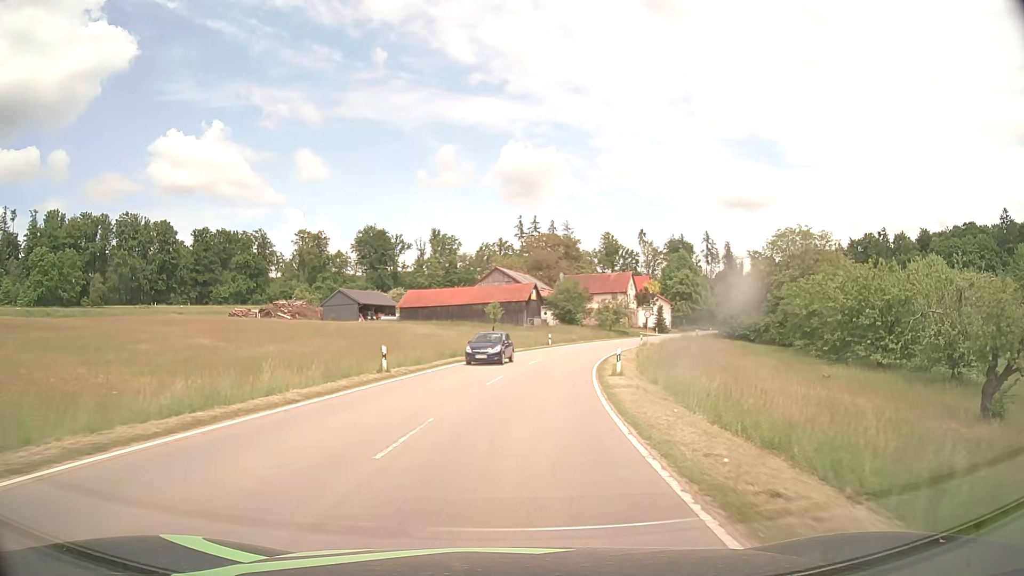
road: tertiary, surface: asphalt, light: Day
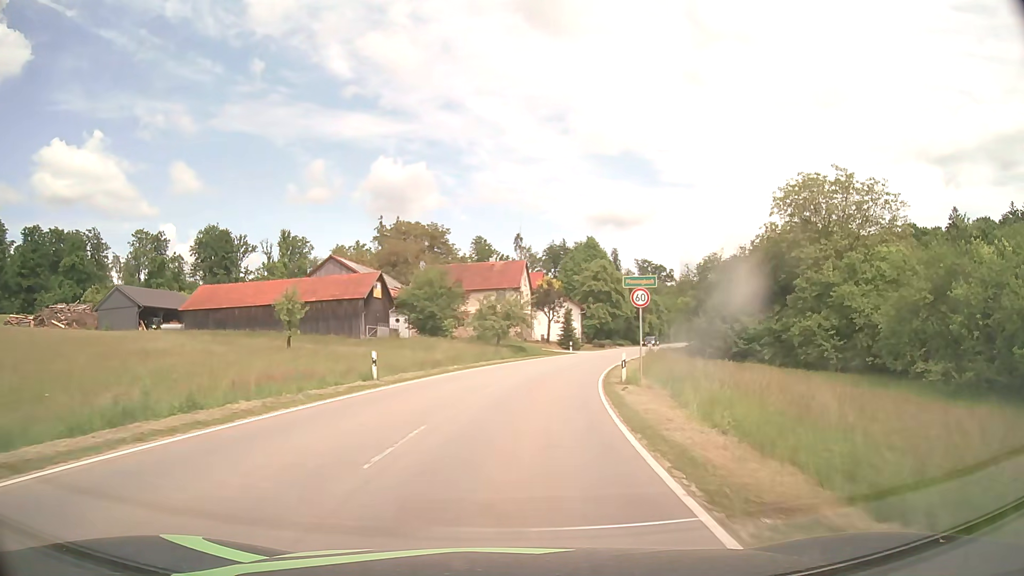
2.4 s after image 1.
(+3.5, +36.1) m; +11°
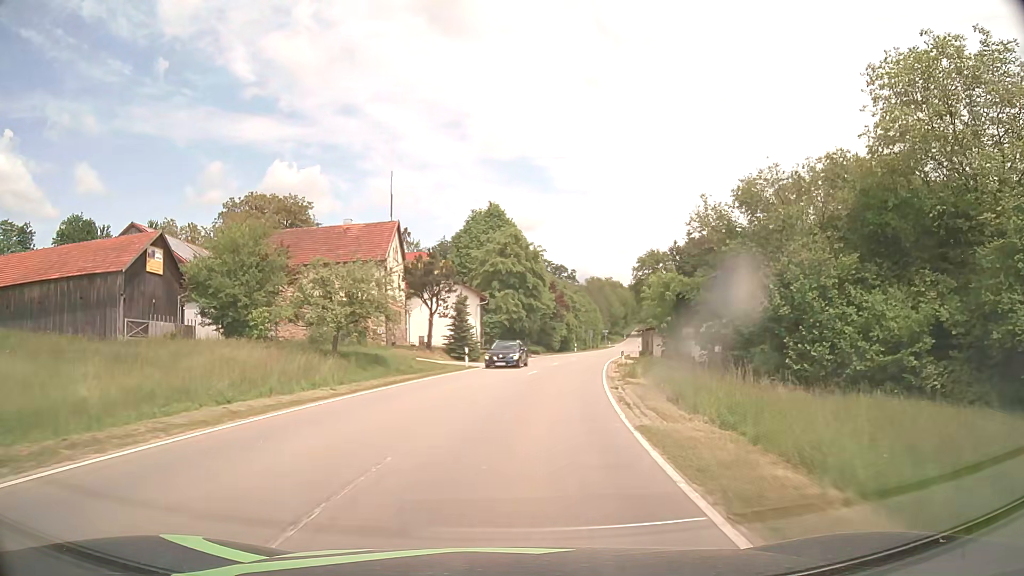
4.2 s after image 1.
(+2.2, +27.0) m; +9°
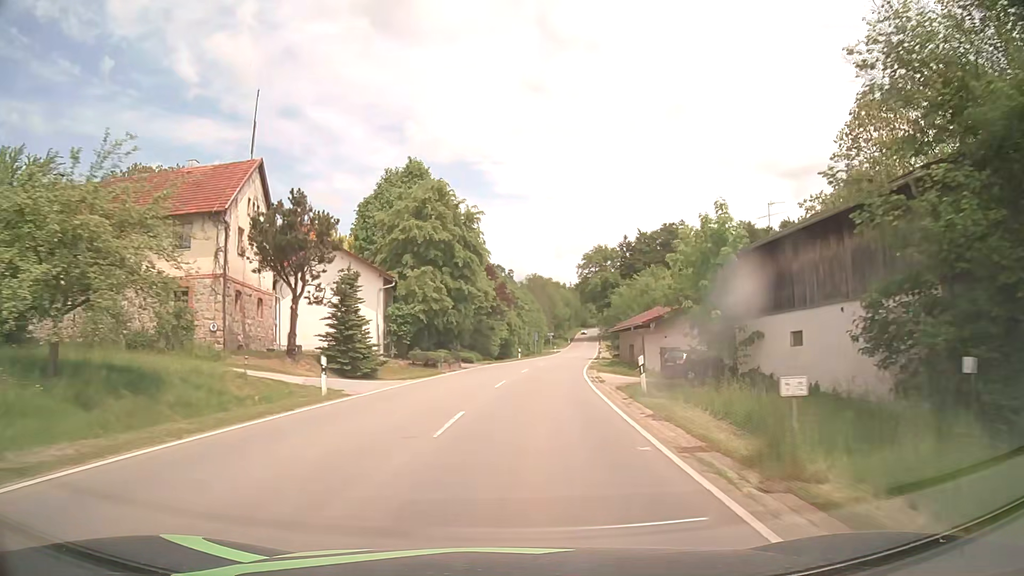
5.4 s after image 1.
(+0.8, +18.1) m; +5°
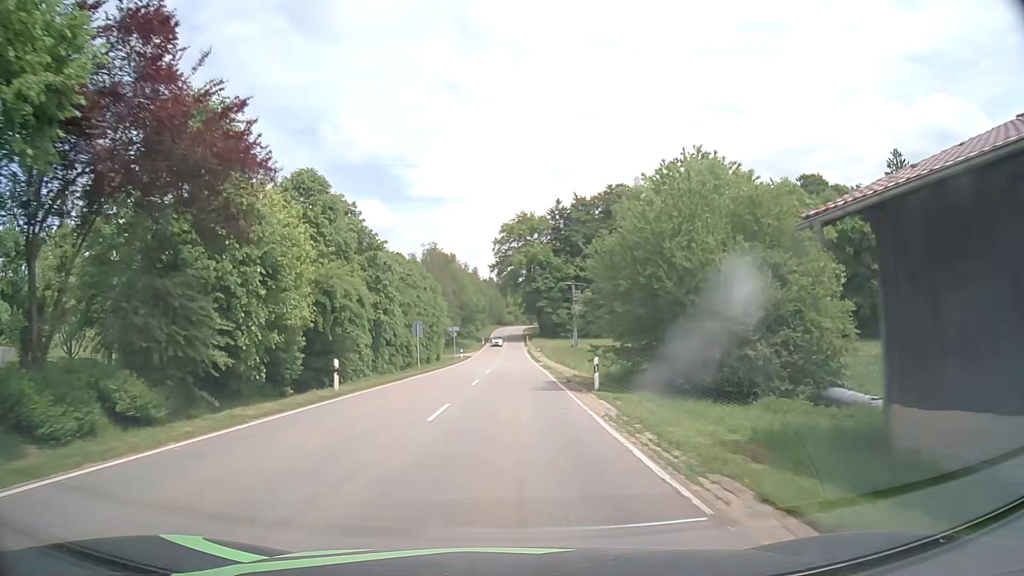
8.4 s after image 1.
(+3.8, +45.2) m; +8°
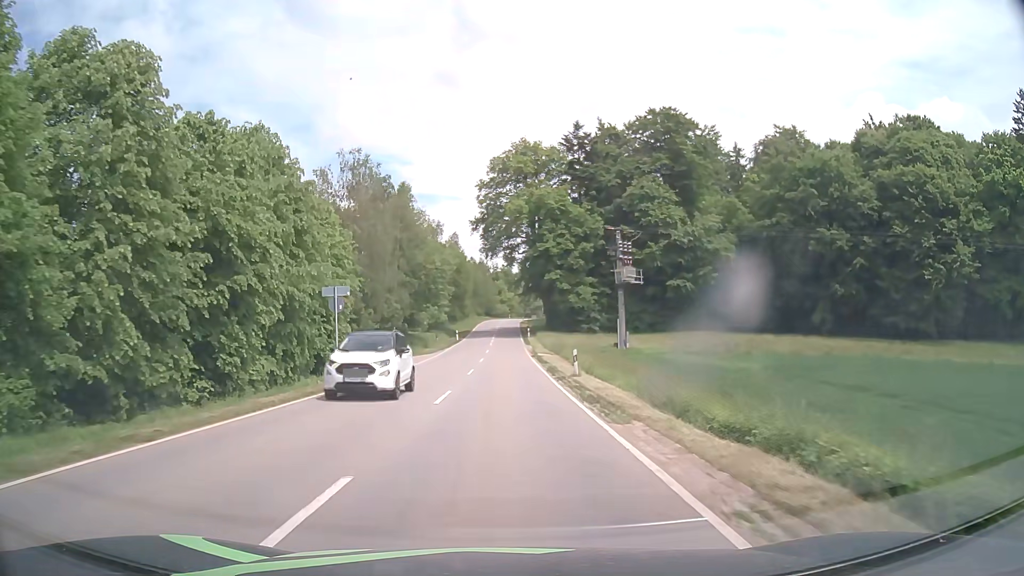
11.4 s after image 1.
(+0.4, +45.7) m; 0°
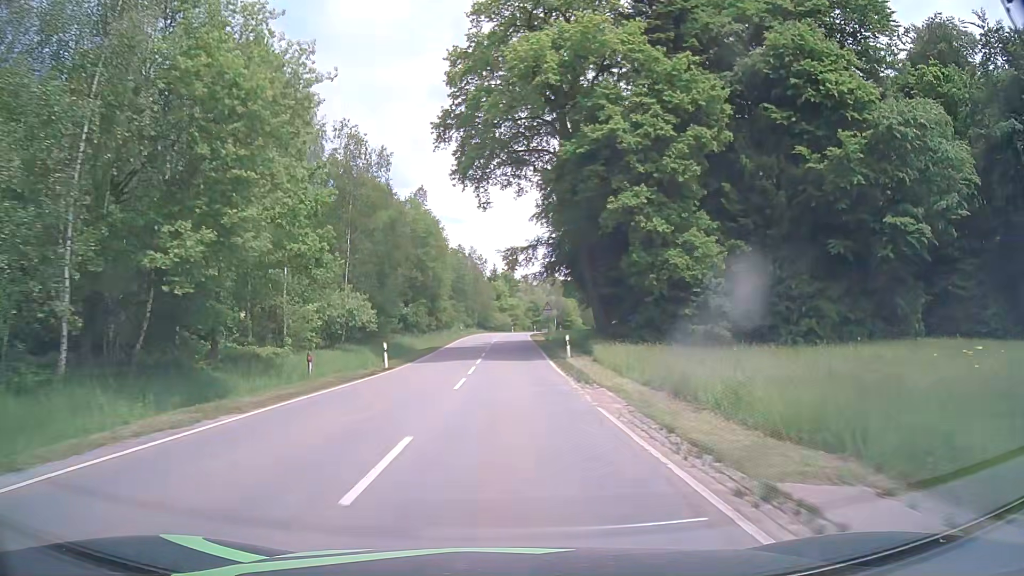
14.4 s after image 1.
(-0.2, +45.5) m; 0°
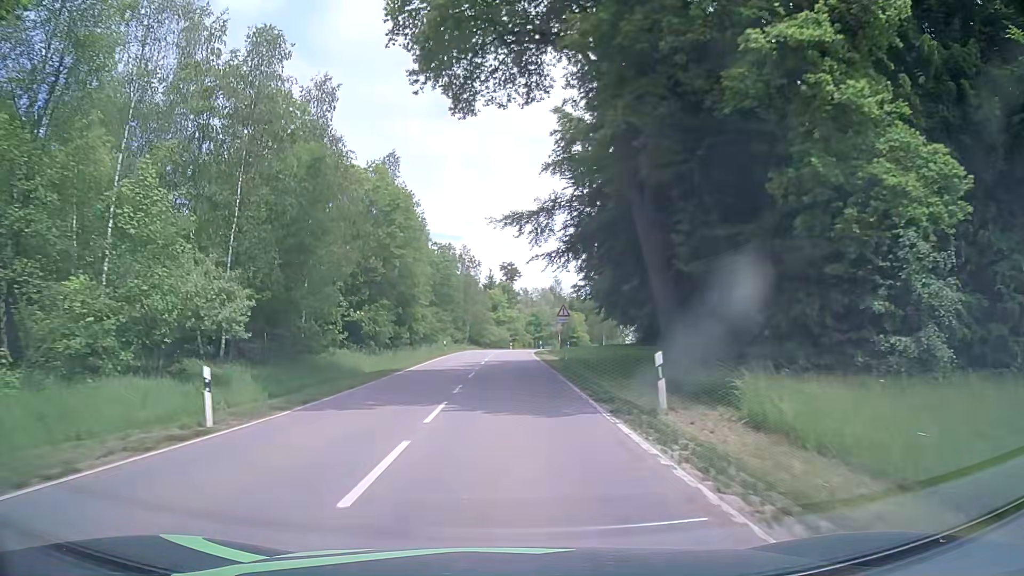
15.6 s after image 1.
(0.0, +17.9) m; 0°
(0, +10) (0, +20) (0, +30) (0, +40) (0, +50) (+1, +60) (+2, +70) (+3, +80) (+5, +90) (+7, +99) m
